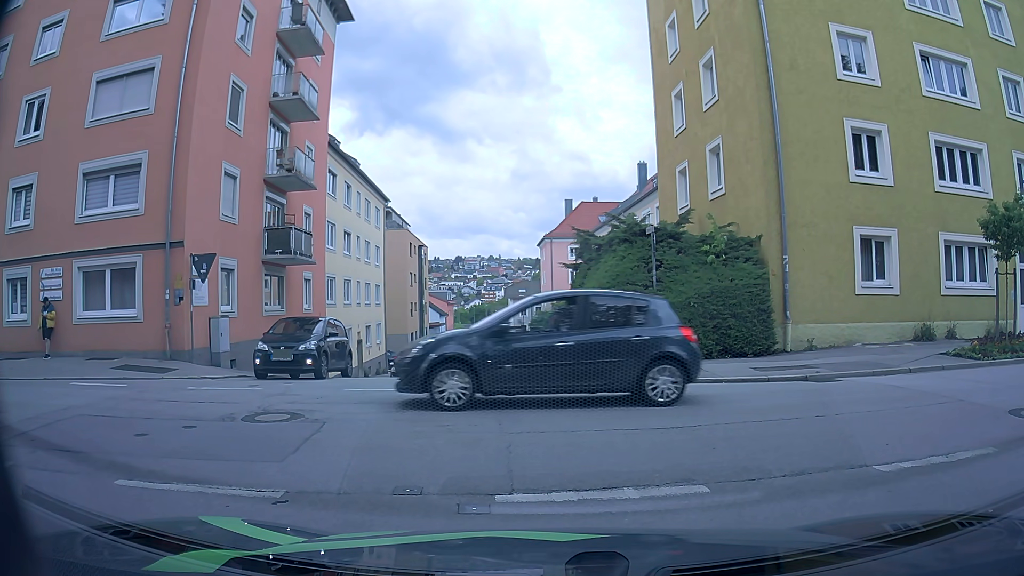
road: residential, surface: asphalt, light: Day
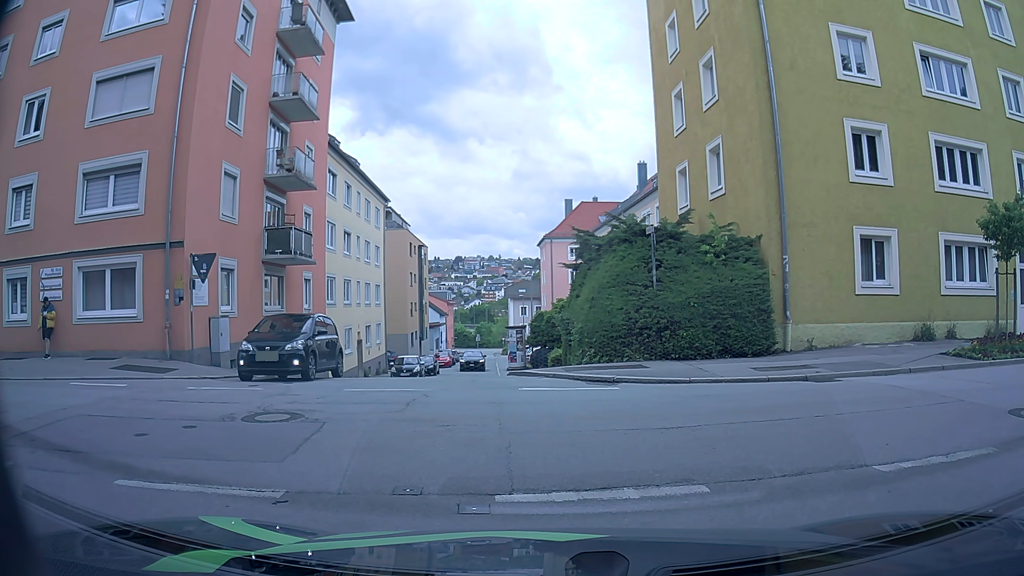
(0.0, 0.0) m; 0°
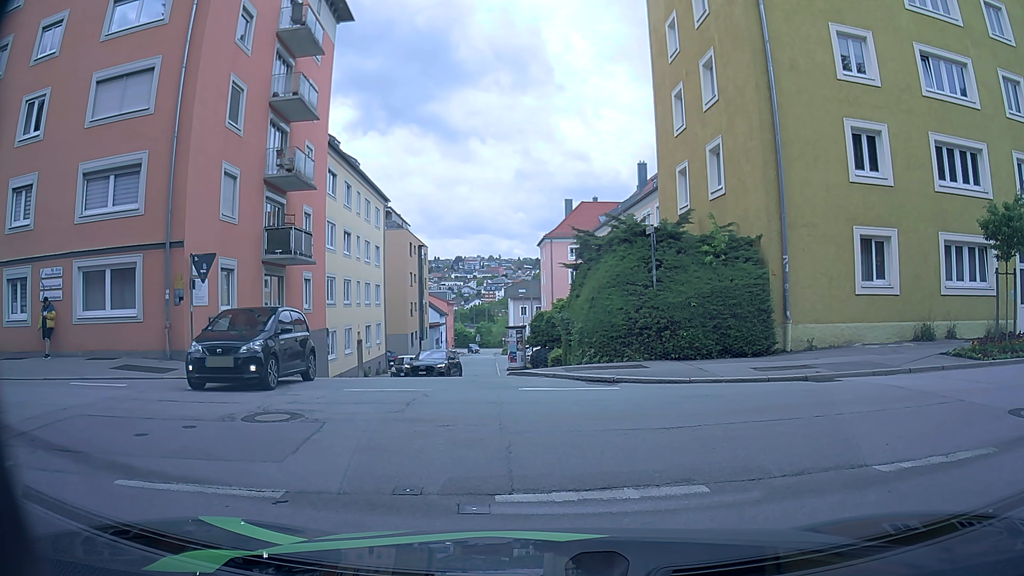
(0.0, 0.0) m; 0°
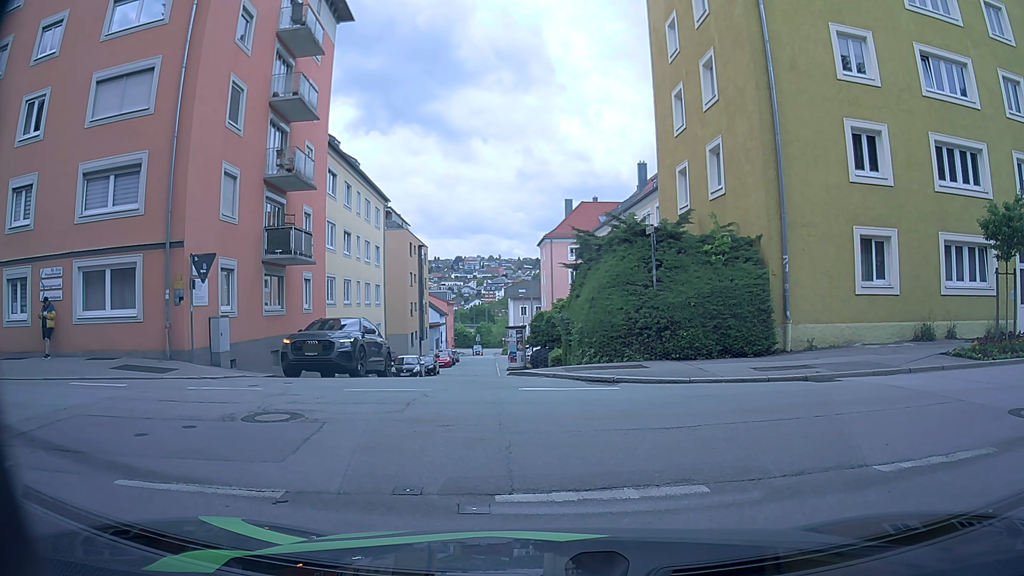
(0.0, 0.0) m; 0°
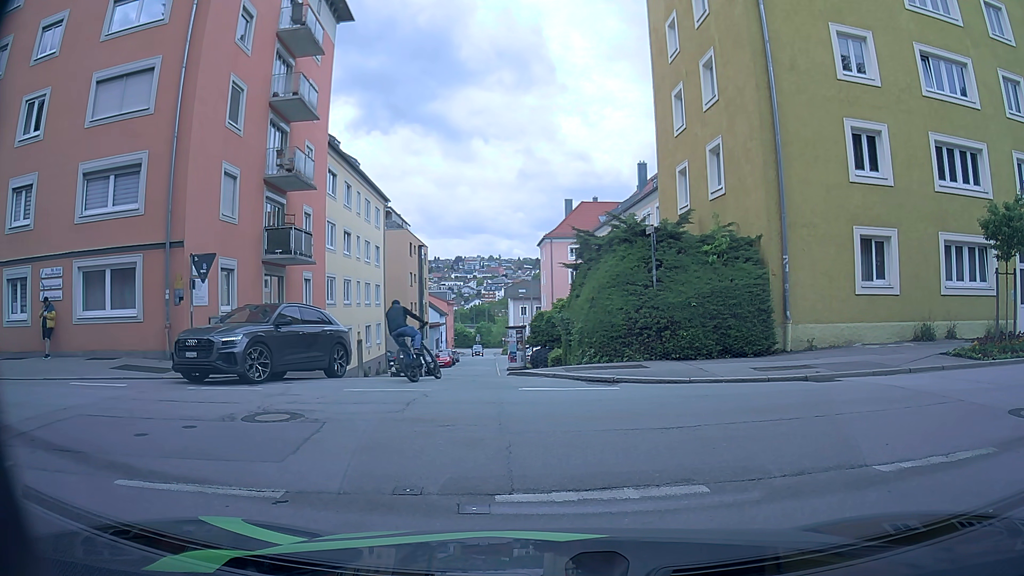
(0.0, 0.0) m; 0°
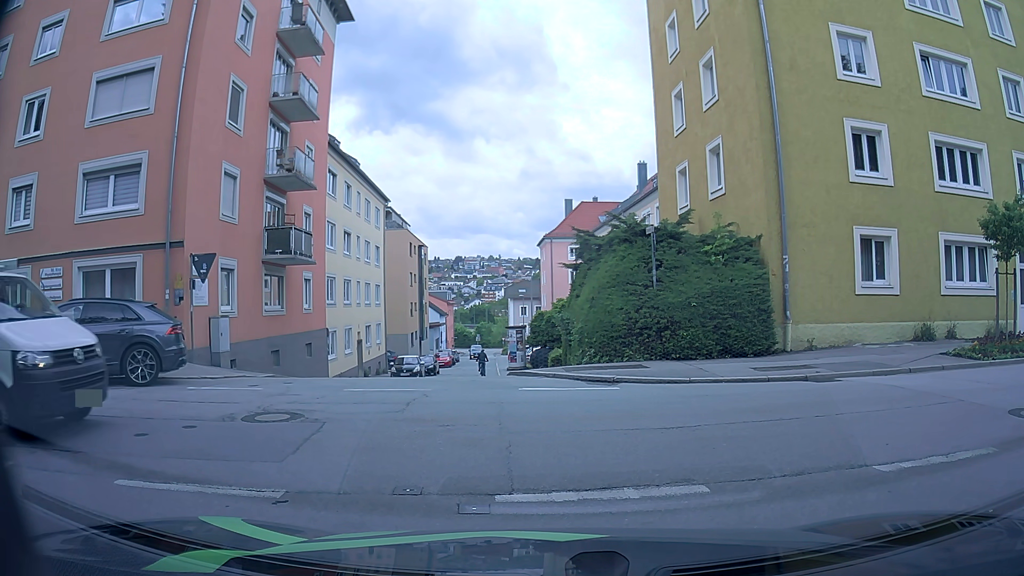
(0.0, 0.0) m; 0°
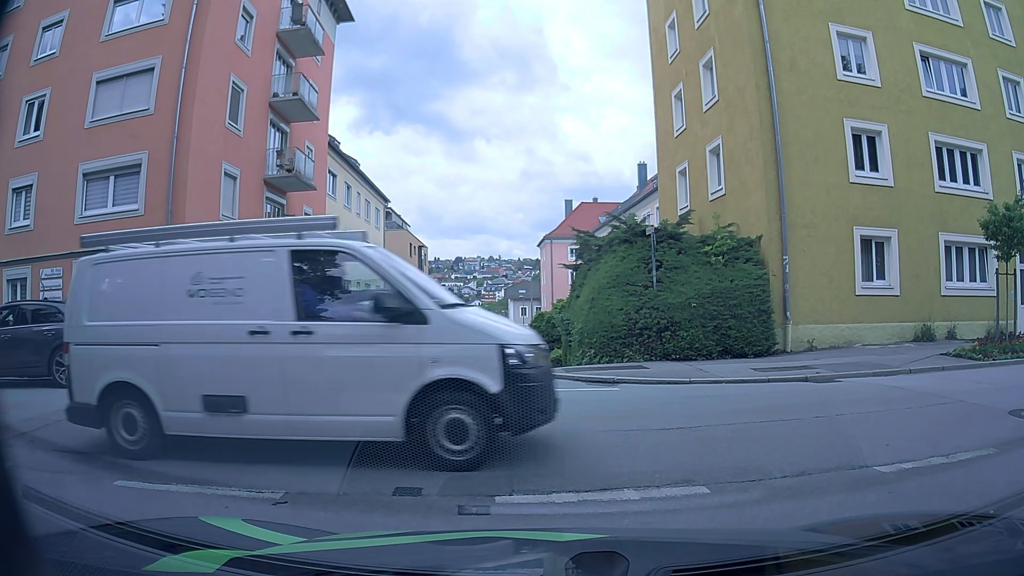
(0.0, 0.0) m; 0°
